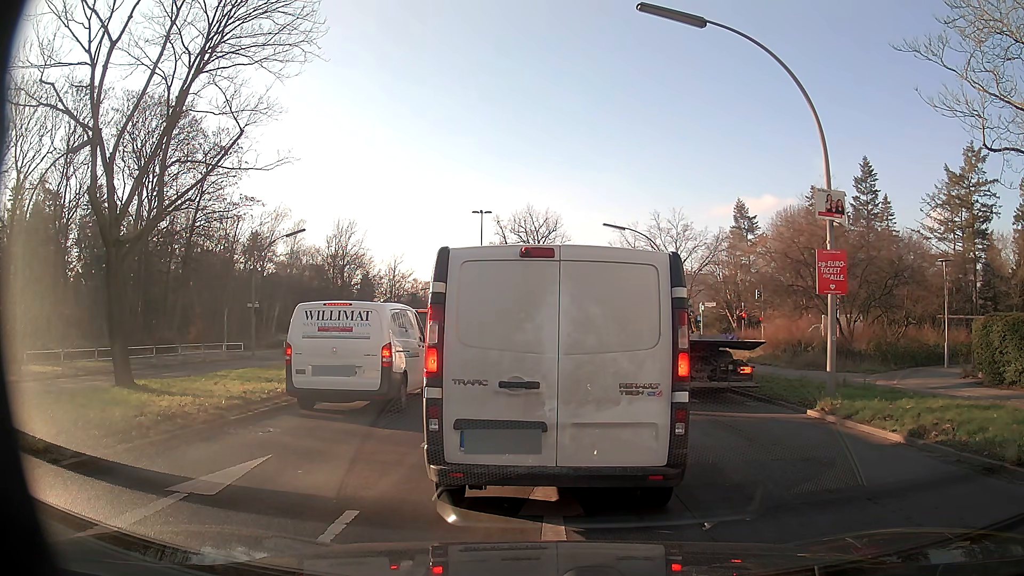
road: secondary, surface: asphalt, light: Day
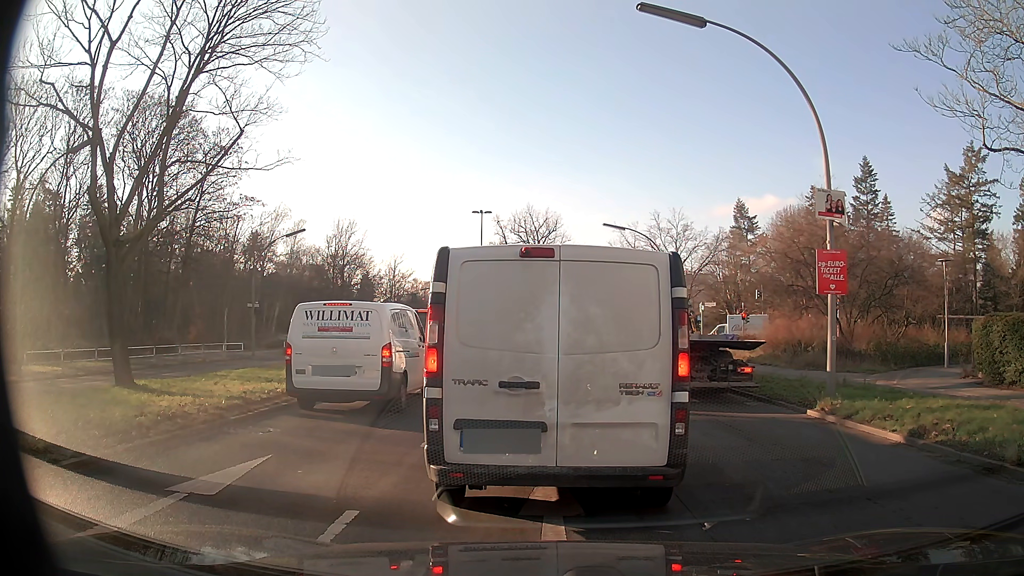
(0.0, 0.0) m; 0°
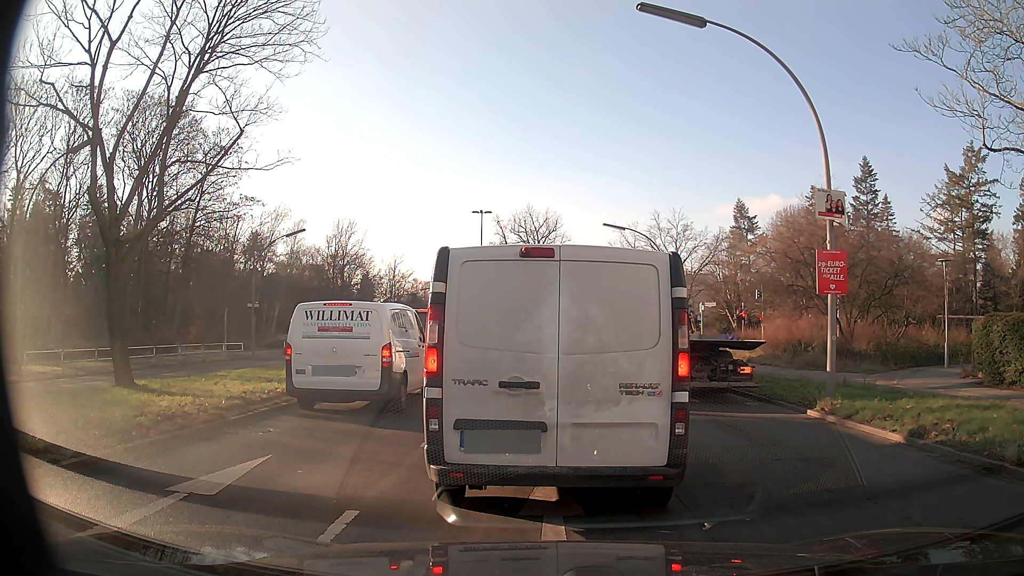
(0.0, 0.0) m; 0°
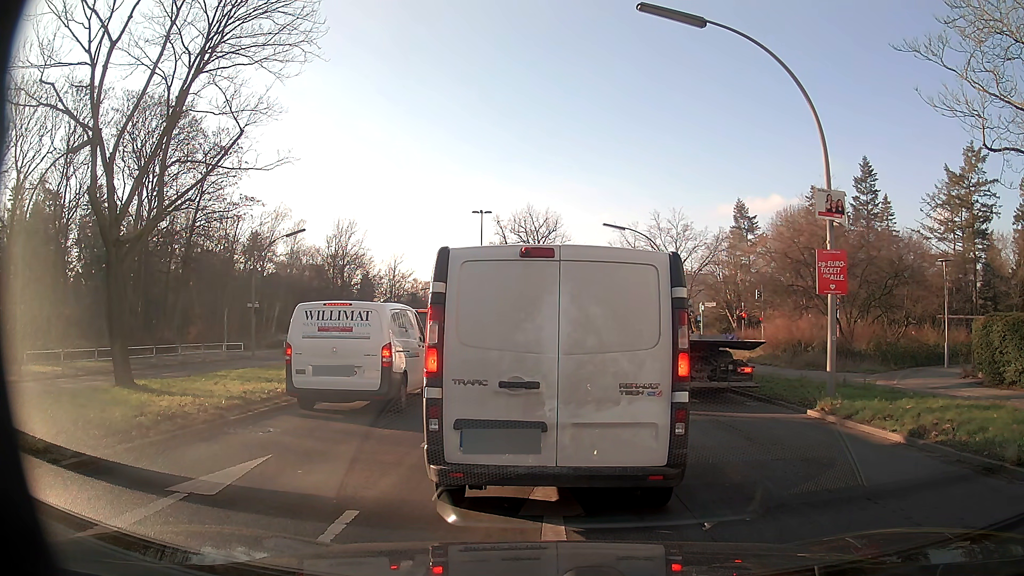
(0.0, 0.0) m; 0°
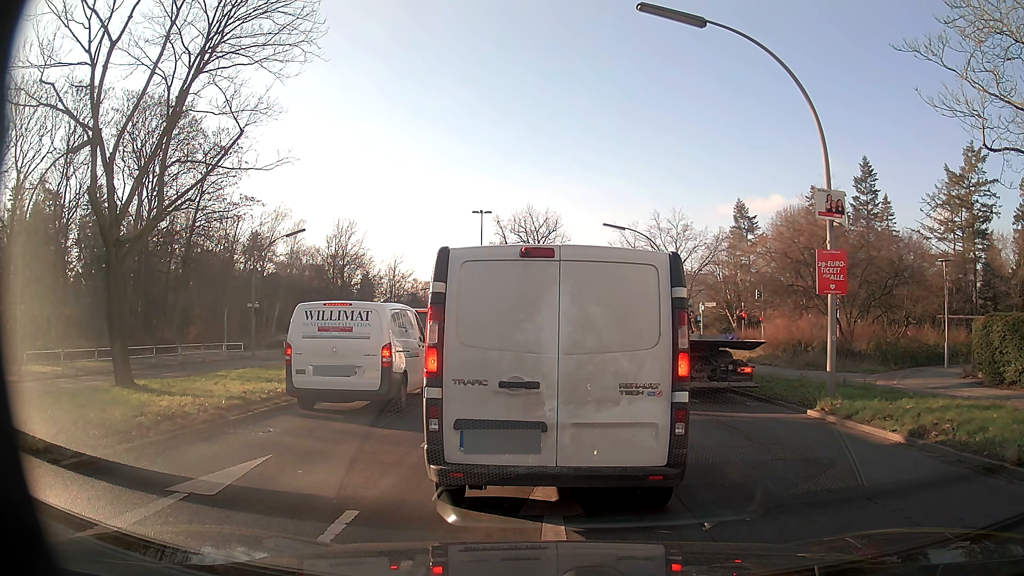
(0.0, 0.0) m; 0°
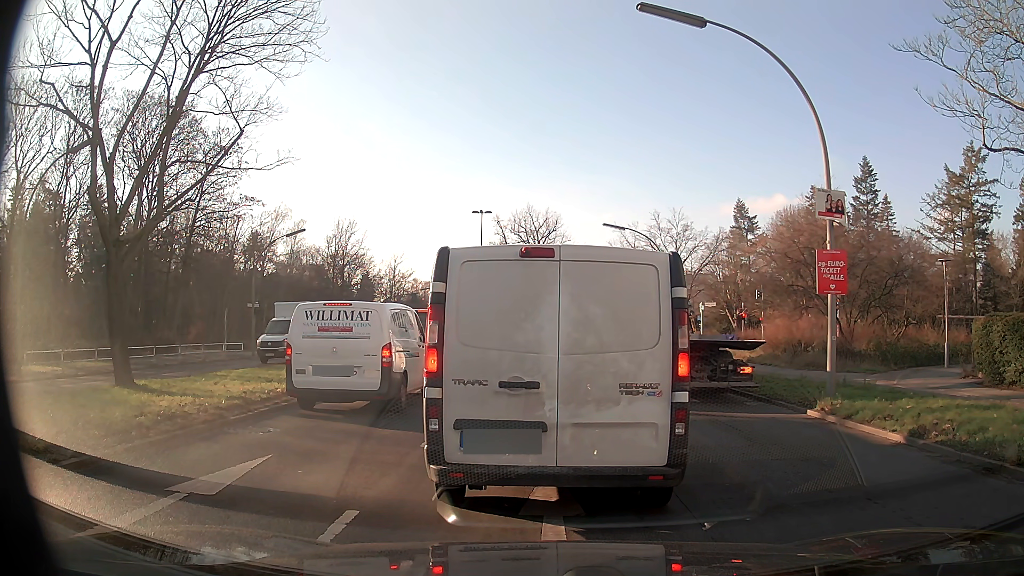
(0.0, 0.0) m; 0°
(0, +10) (+1, +20) (+1, +30) (+1, +40) (+2, +50) (+3, +60) (+5, +70) (+7, +80) (+10, +89) (+13, +98) m
